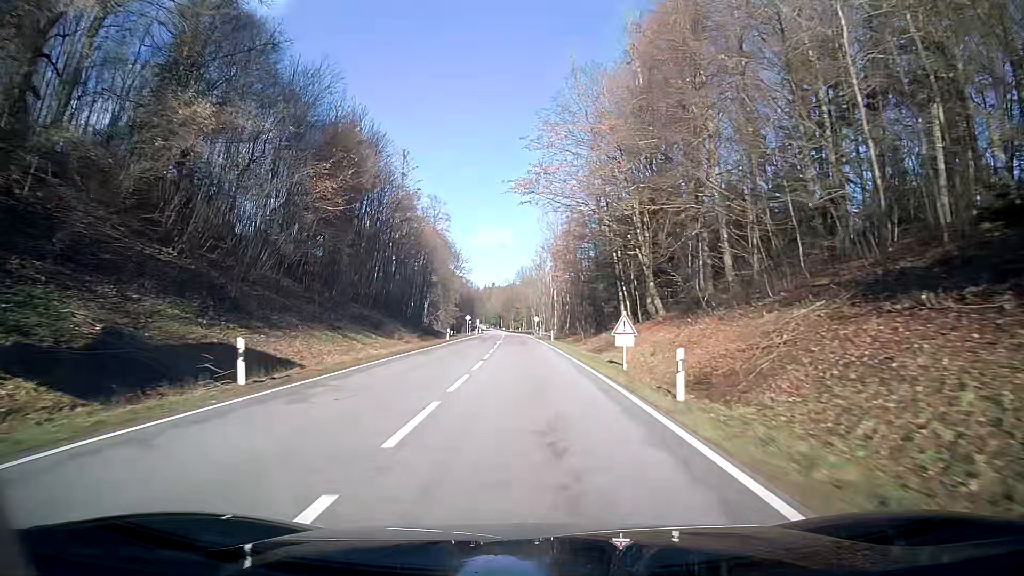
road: secondary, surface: asphalt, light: Day
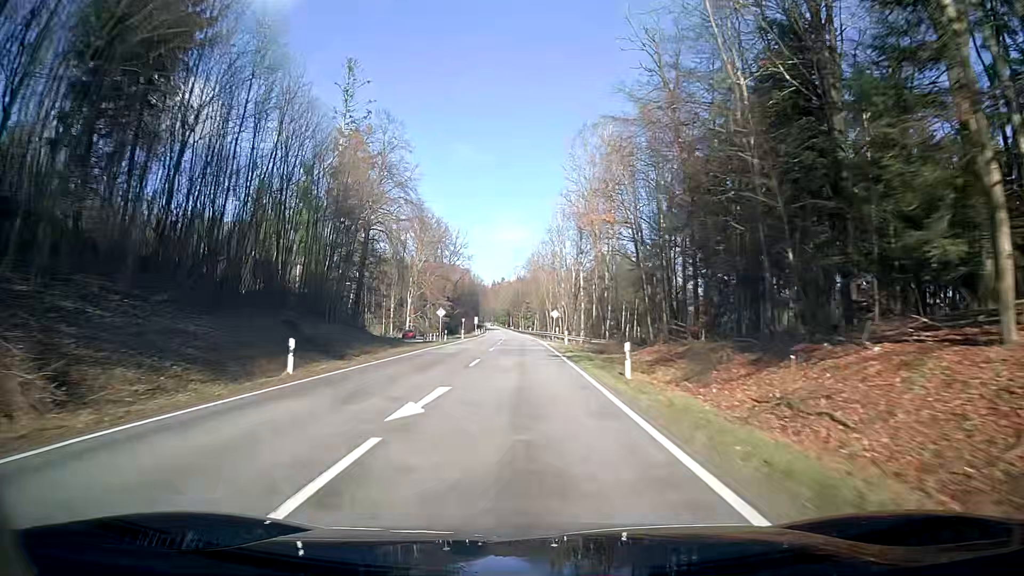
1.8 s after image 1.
(-0.5, +39.8) m; -1°
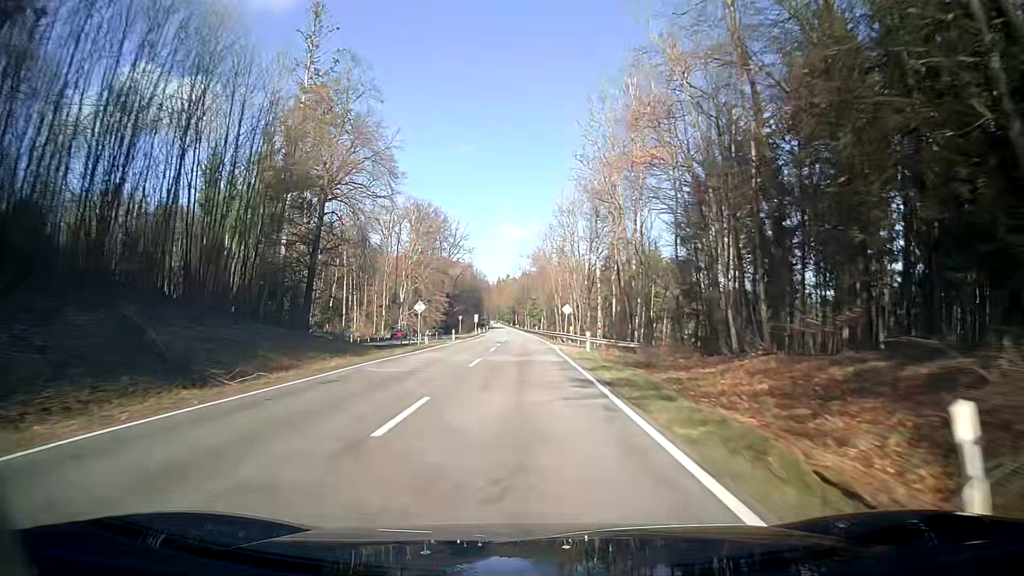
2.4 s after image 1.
(0.0, +13.8) m; 0°
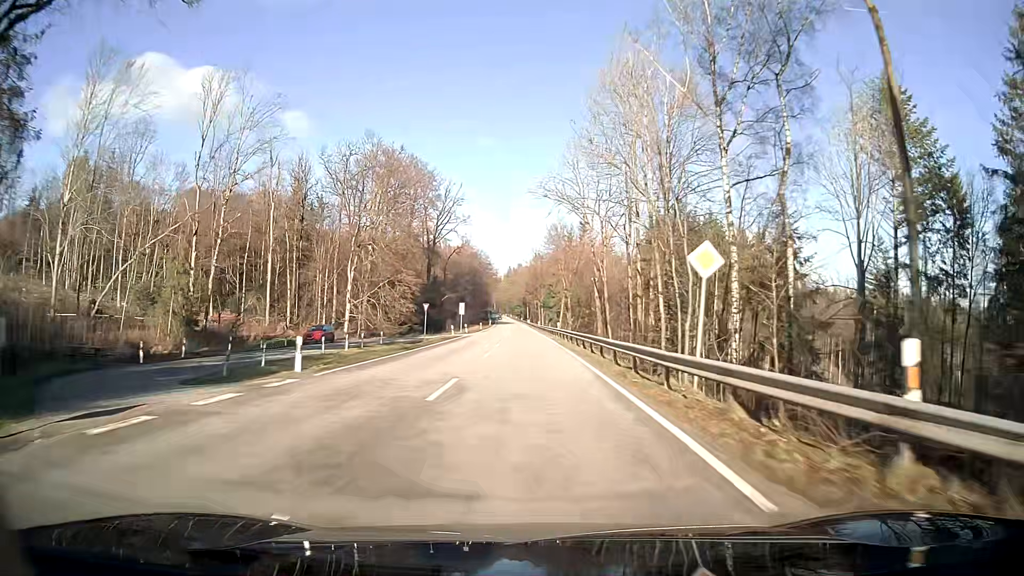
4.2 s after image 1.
(-0.5, +43.0) m; -1°
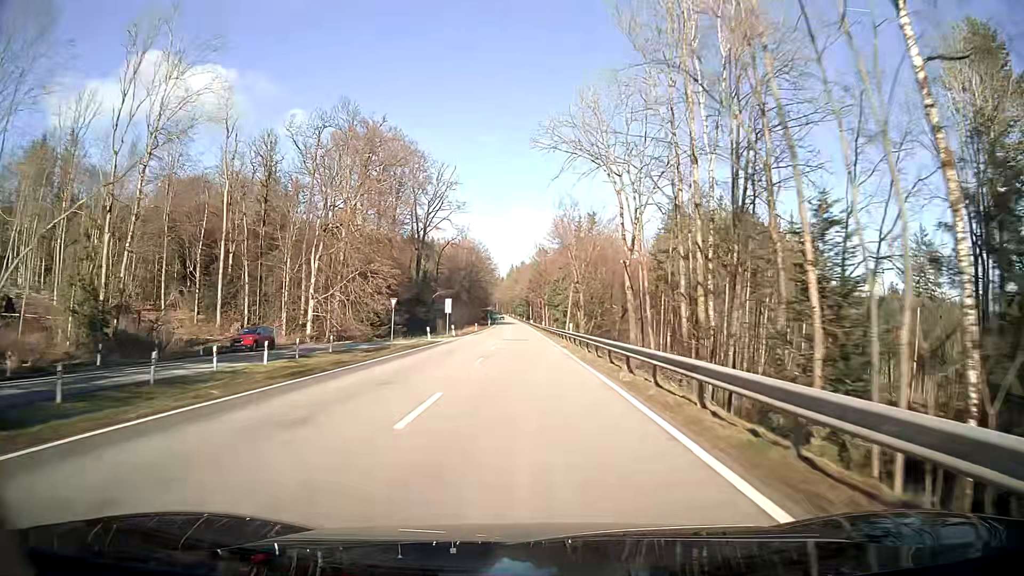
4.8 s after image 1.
(0.0, +14.8) m; 0°
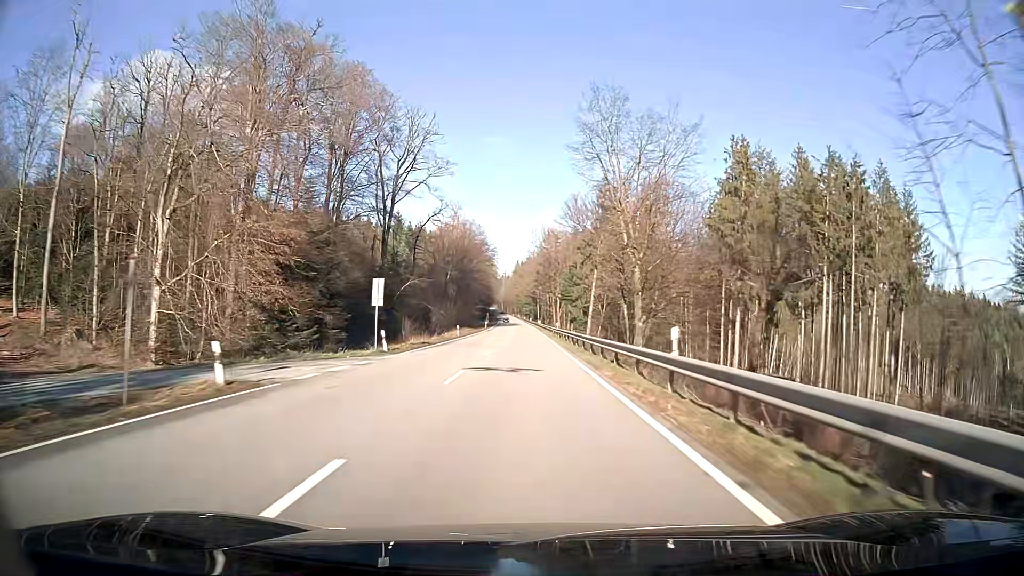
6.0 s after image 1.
(-0.2, +30.2) m; -1°
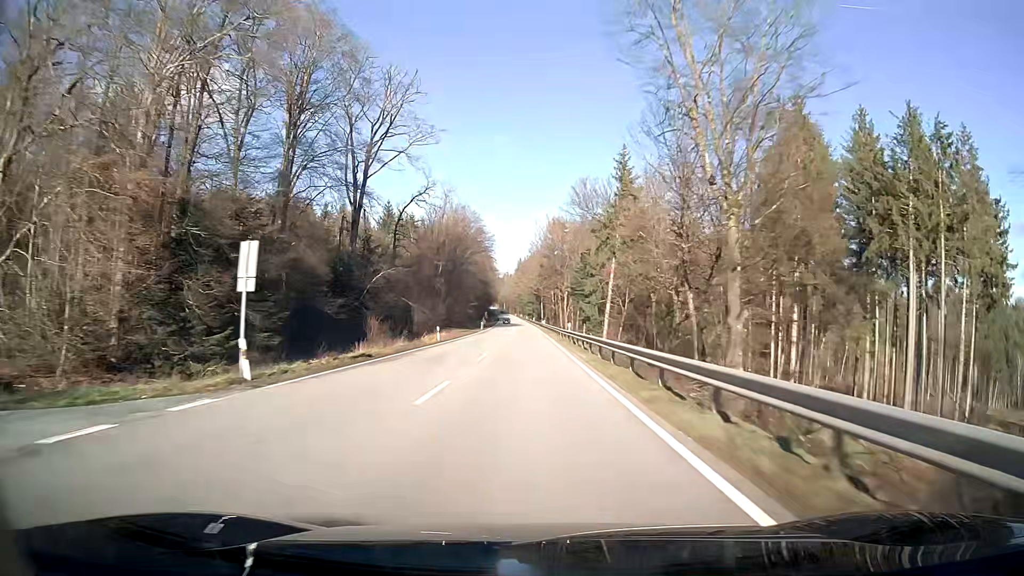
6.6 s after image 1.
(0.0, +15.3) m; 0°
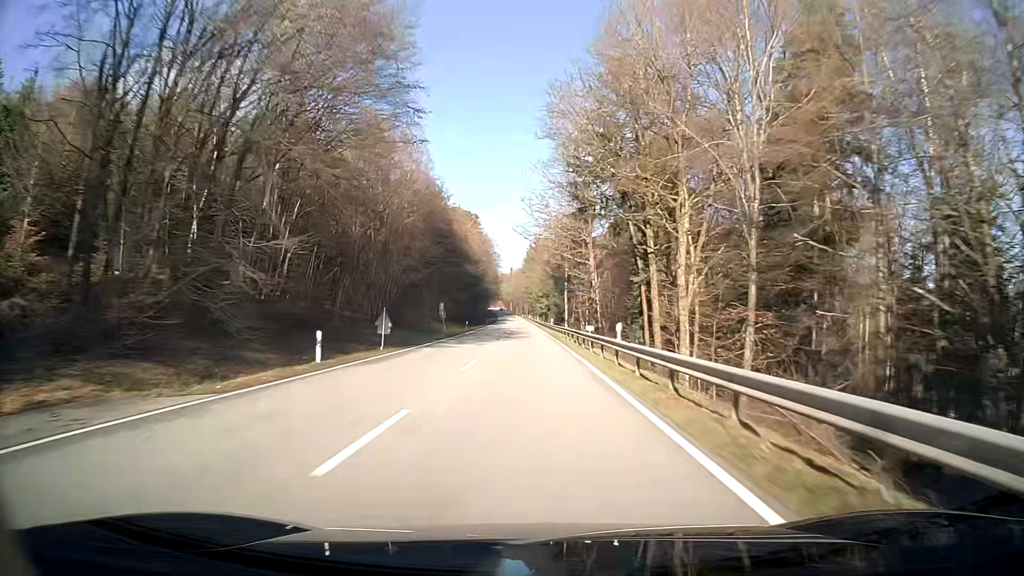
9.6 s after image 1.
(-0.7, +77.4) m; -1°
(0, +10) (0, +20) (0, +30) (0, +40) (0, +50) (-1, +60) (-1, +70) (-1, +80) (-1, +90) (-1, +100) m
